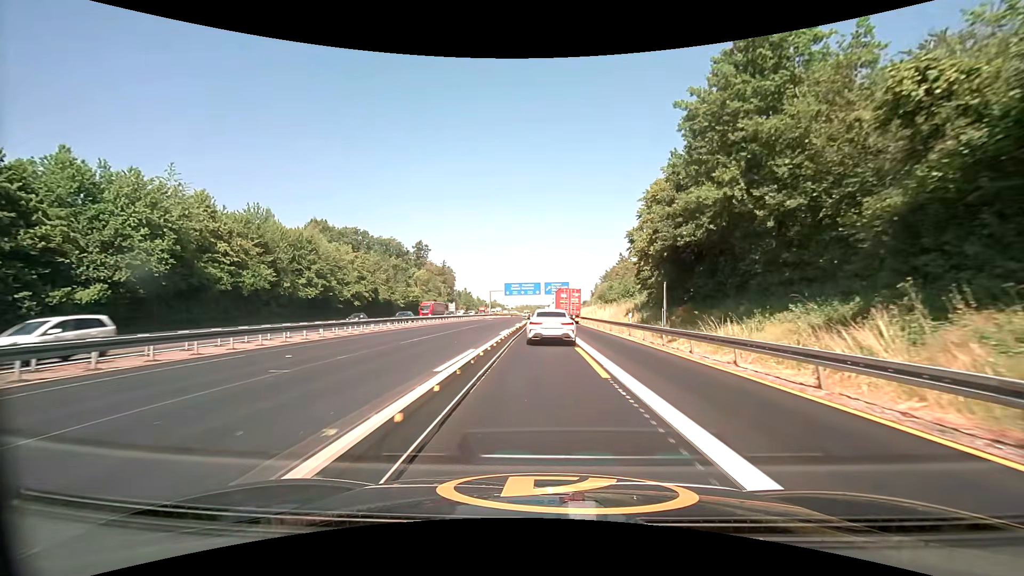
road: motorway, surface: asphalt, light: Day
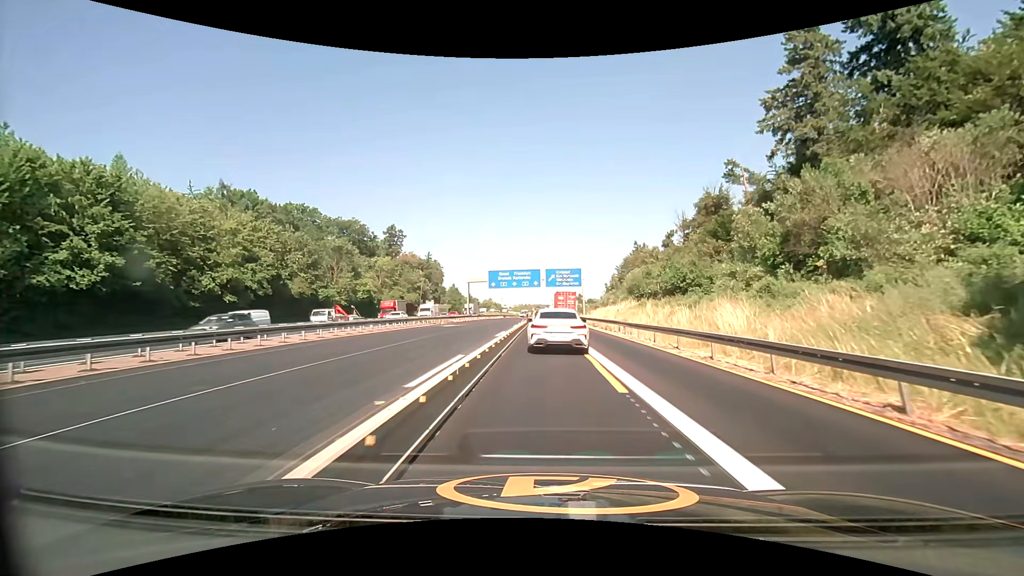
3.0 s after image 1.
(0.0, +37.7) m; 0°
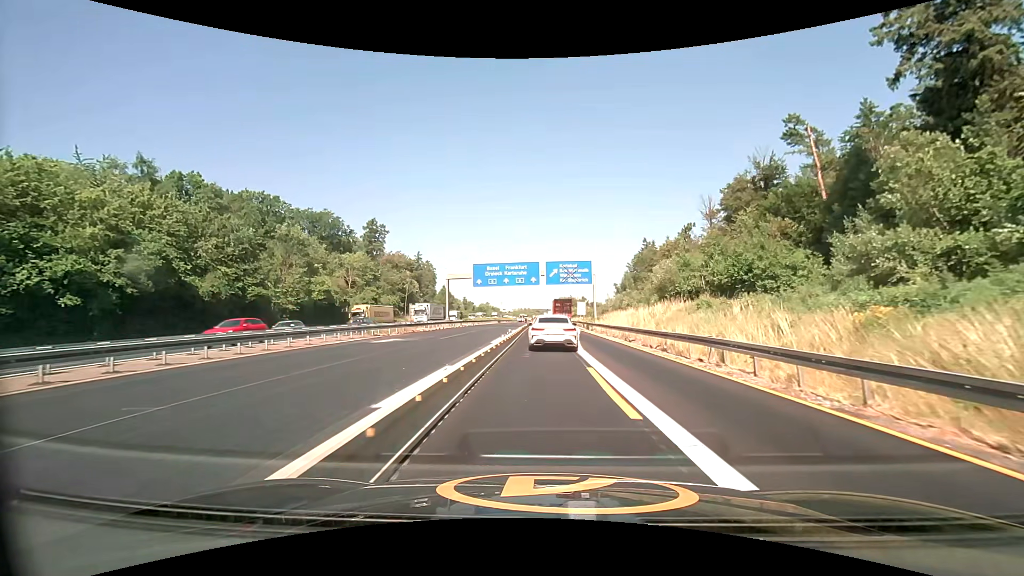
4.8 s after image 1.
(+0.1, +19.3) m; 0°
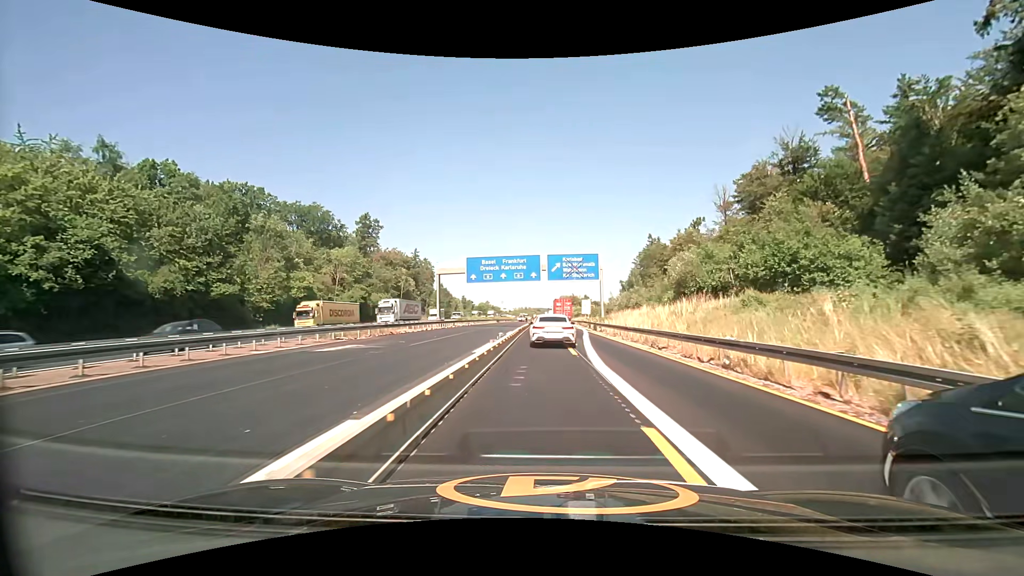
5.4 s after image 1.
(0.0, +7.0) m; 0°
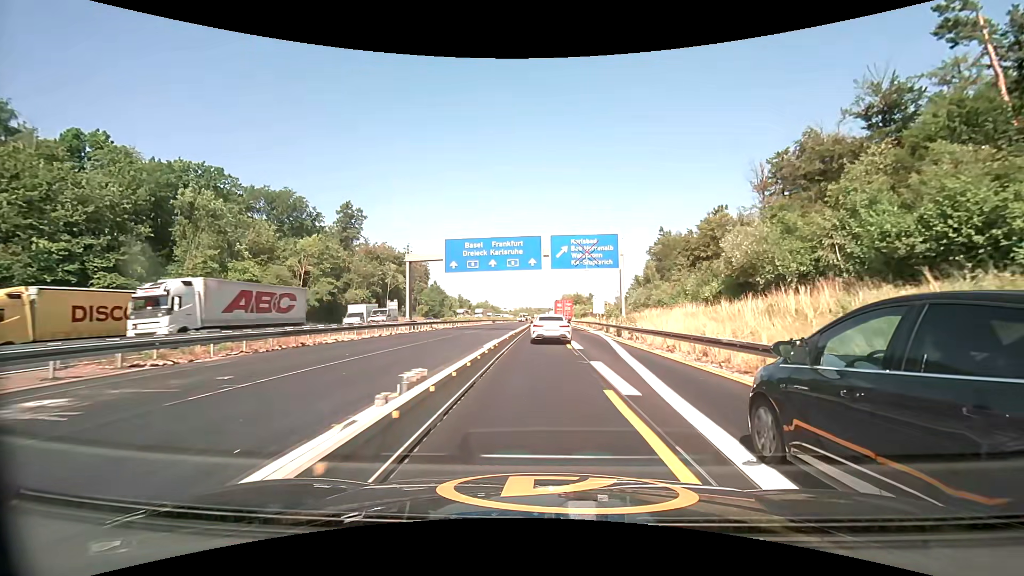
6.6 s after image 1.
(-0.1, +15.0) m; 0°
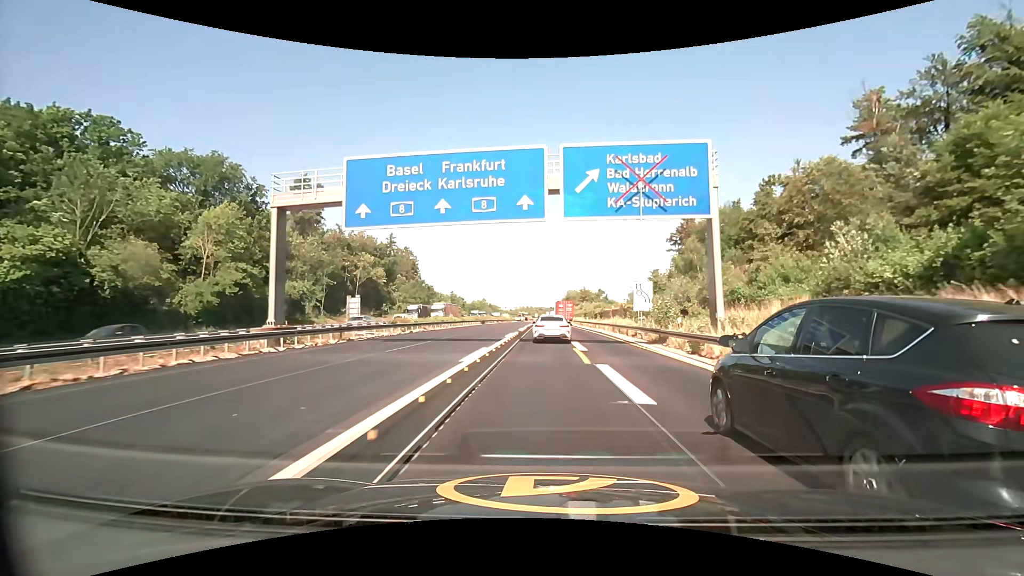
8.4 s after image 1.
(-0.1, +25.0) m; 0°
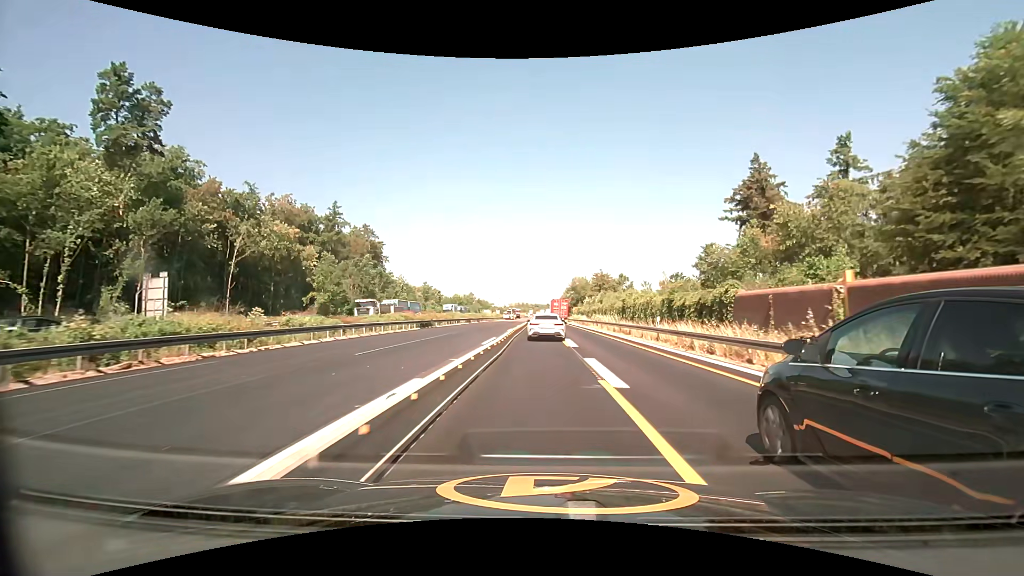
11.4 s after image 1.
(+0.2, +46.7) m; +1°
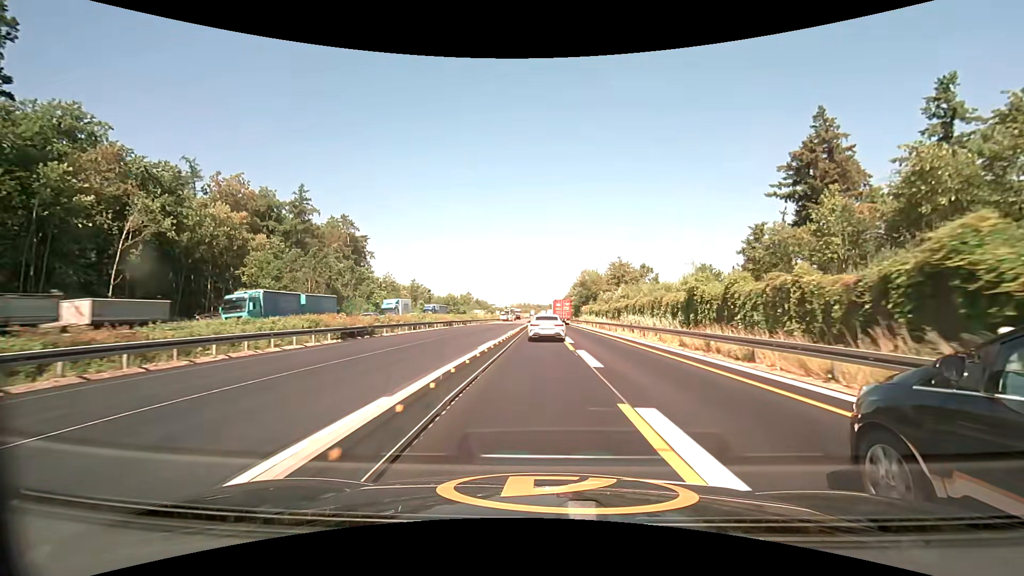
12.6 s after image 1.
(0.0, +20.2) m; 0°
(0, +10) (0, +20) (0, +30) (0, +40) (0, +50) (0, +60) (0, +70) (0, +80) (0, +90) (0, +100) m
